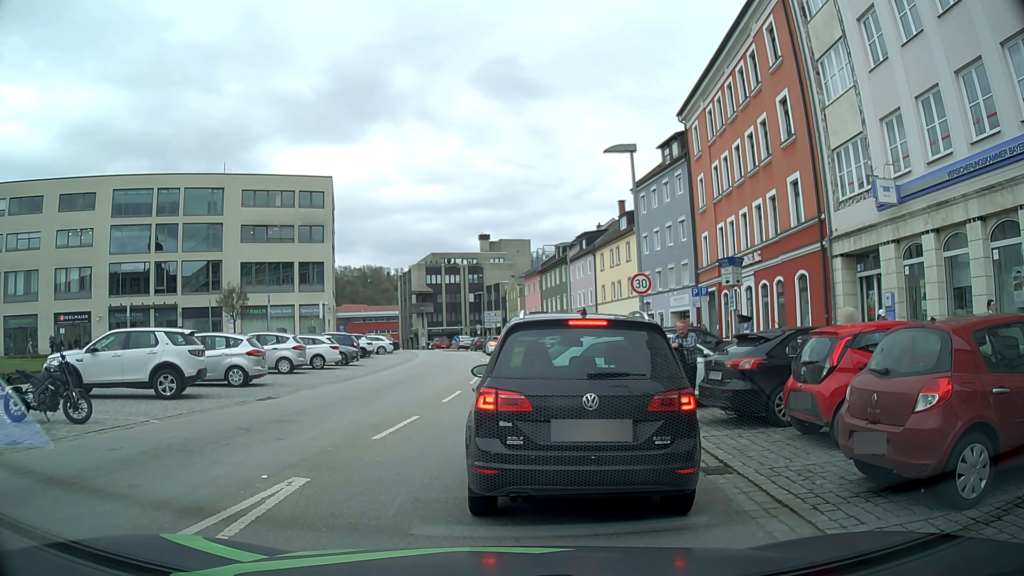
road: tertiary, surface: asphalt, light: Day
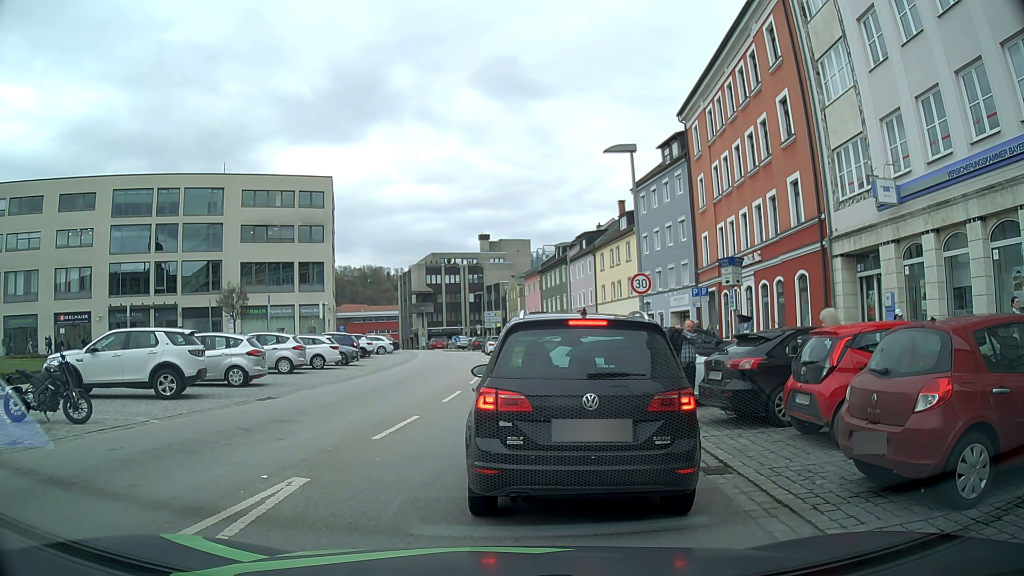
(0.0, 0.0) m; 0°
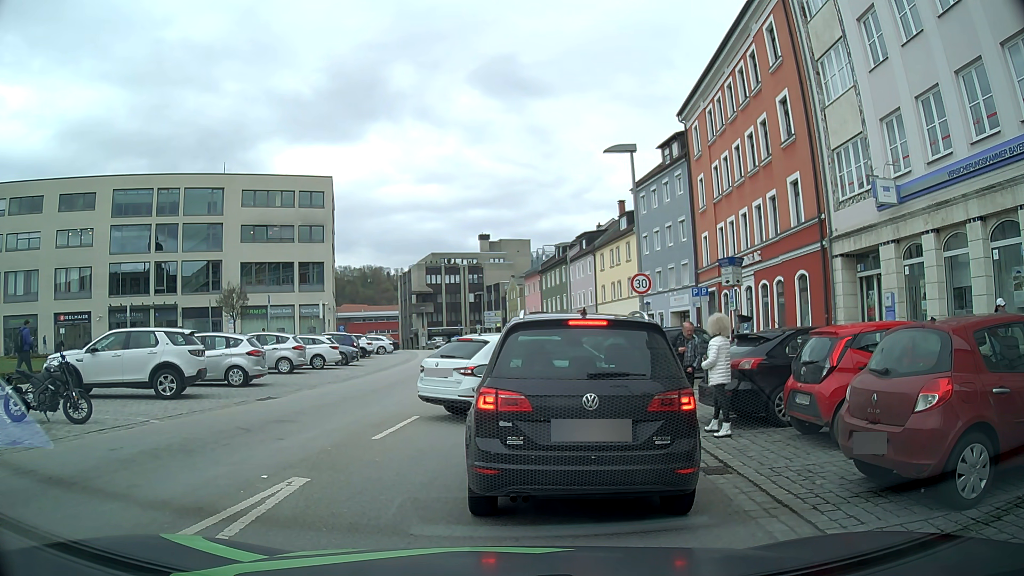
(0.0, 0.0) m; 0°
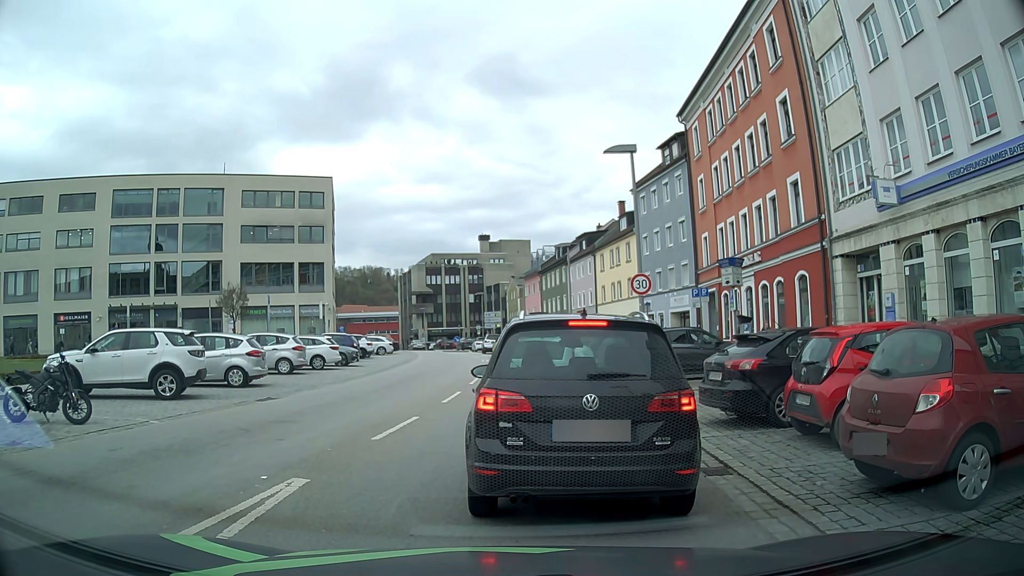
(0.0, 0.0) m; 0°
